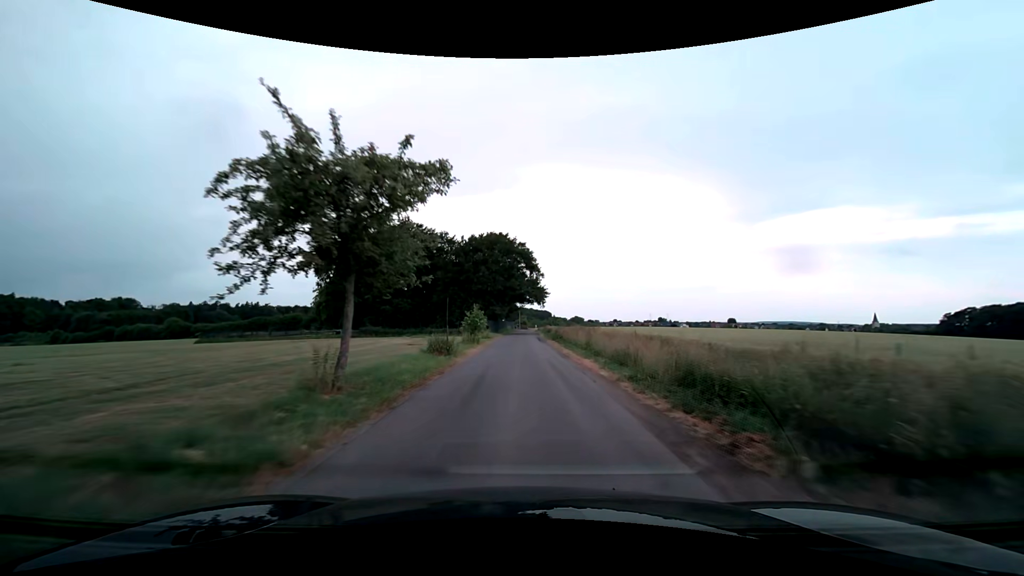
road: unclassified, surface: asphalt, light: Day
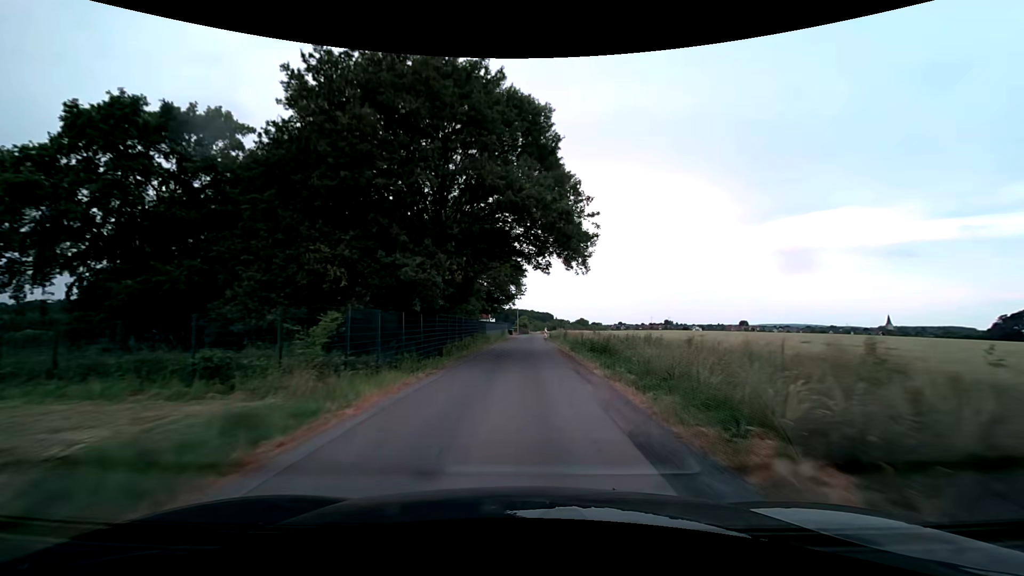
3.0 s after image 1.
(0.0, +47.9) m; 0°
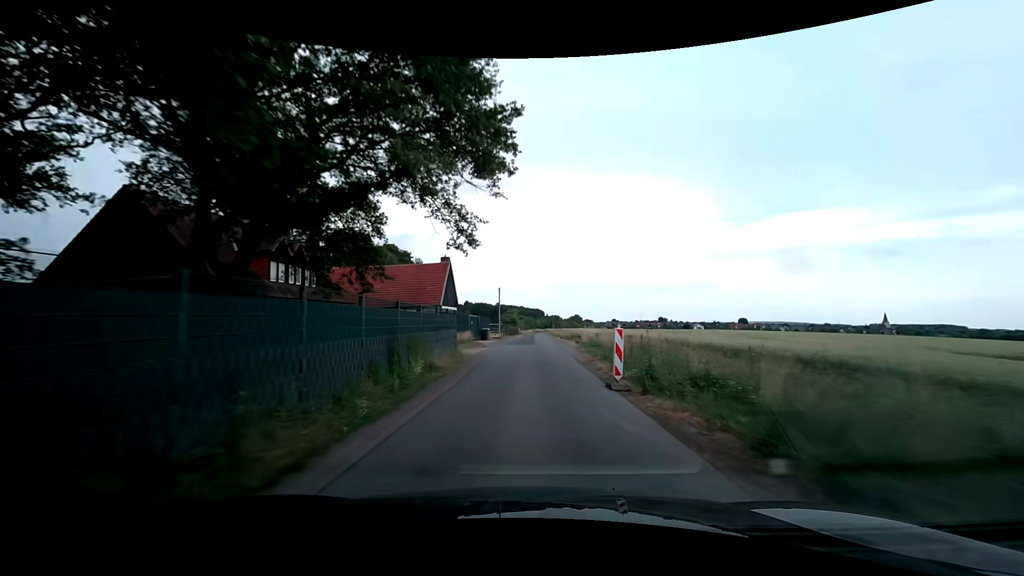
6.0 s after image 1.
(+0.3, +47.4) m; +1°
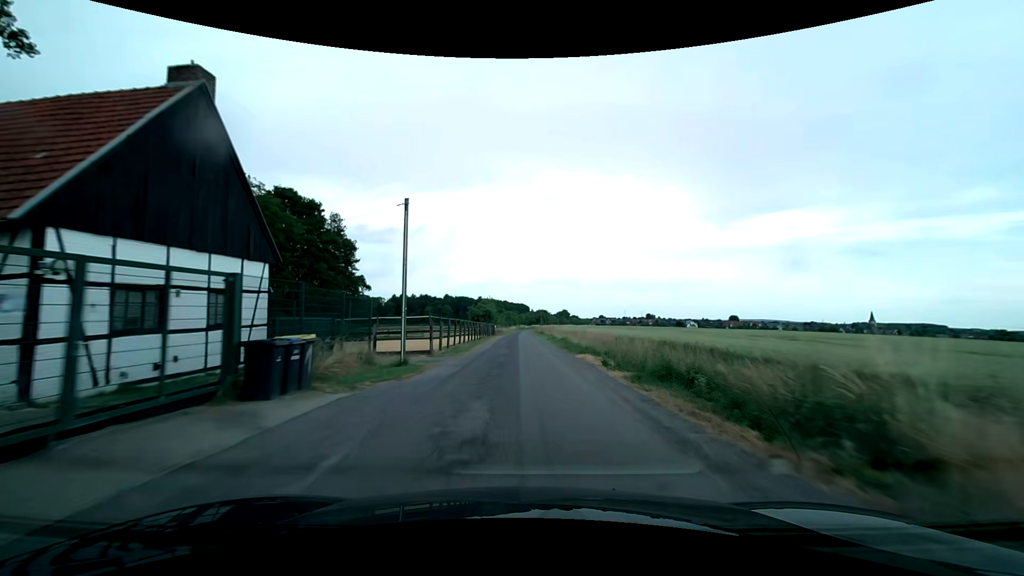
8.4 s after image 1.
(+0.9, +37.3) m; +2°
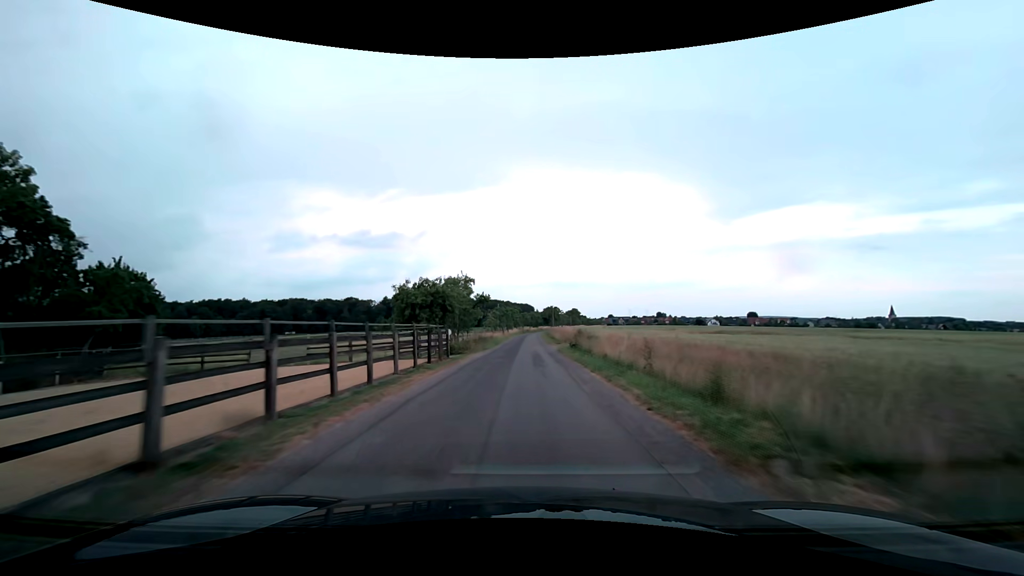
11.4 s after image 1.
(0.0, +47.3) m; 0°
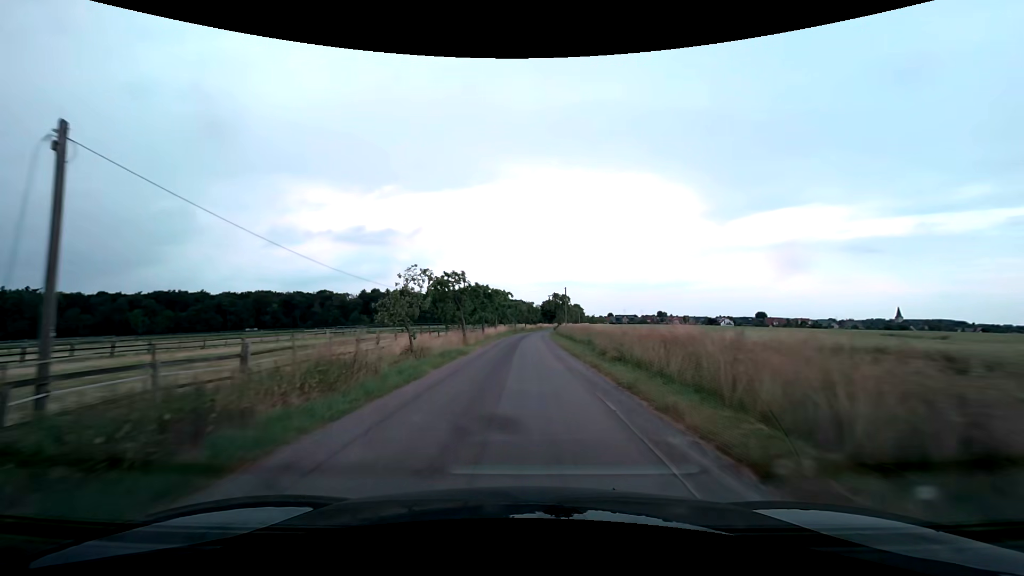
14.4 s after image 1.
(+0.2, +49.1) m; +1°
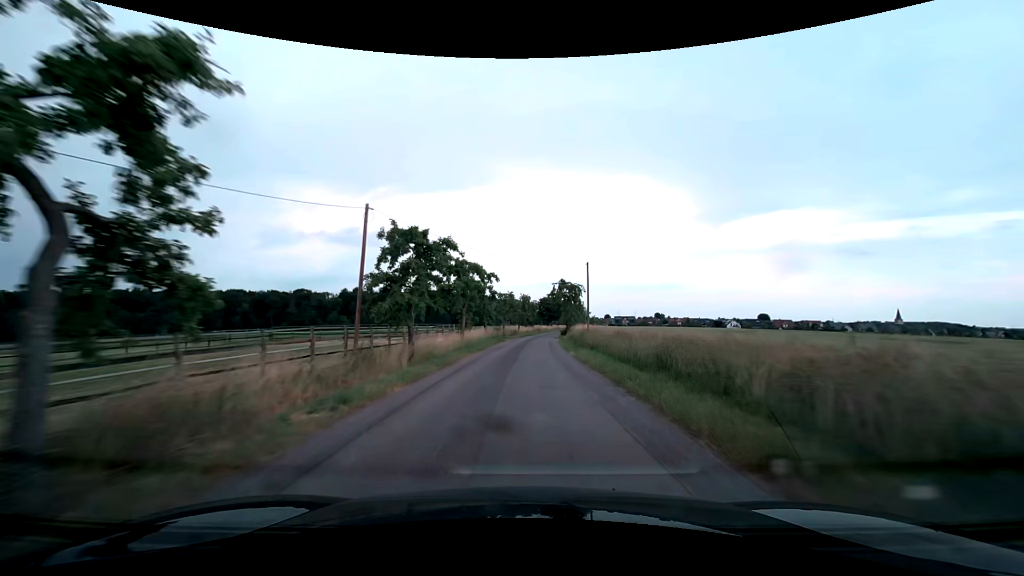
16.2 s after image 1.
(+0.1, +29.6) m; +1°
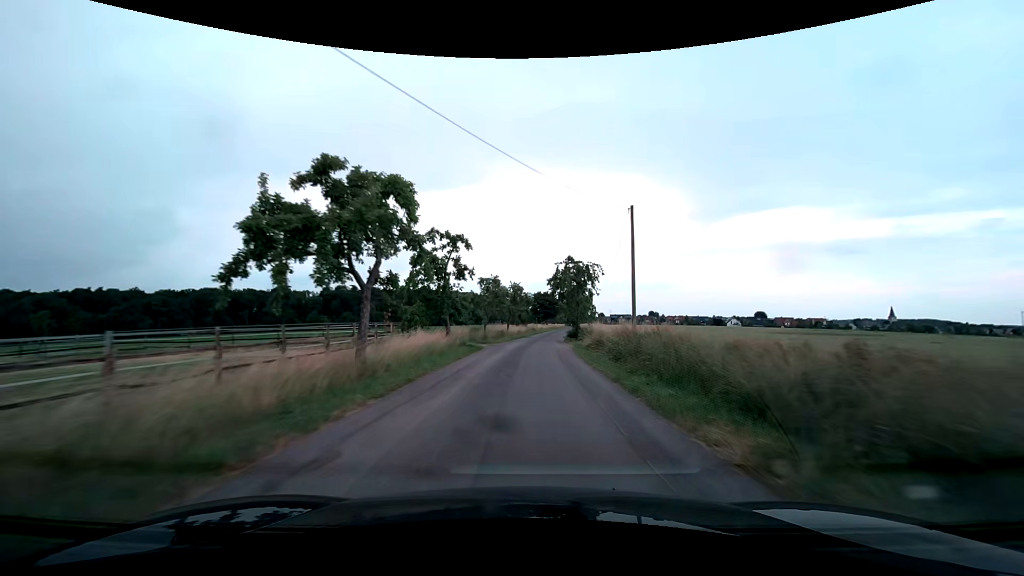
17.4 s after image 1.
(+0.2, +19.4) m; +1°
(0, +10) (0, +20) (+1, +30) (+1, +40) (+2, +50) (+3, +60) (+4, +70) (+5, +80) (+6, +90) (+8, +100) m
